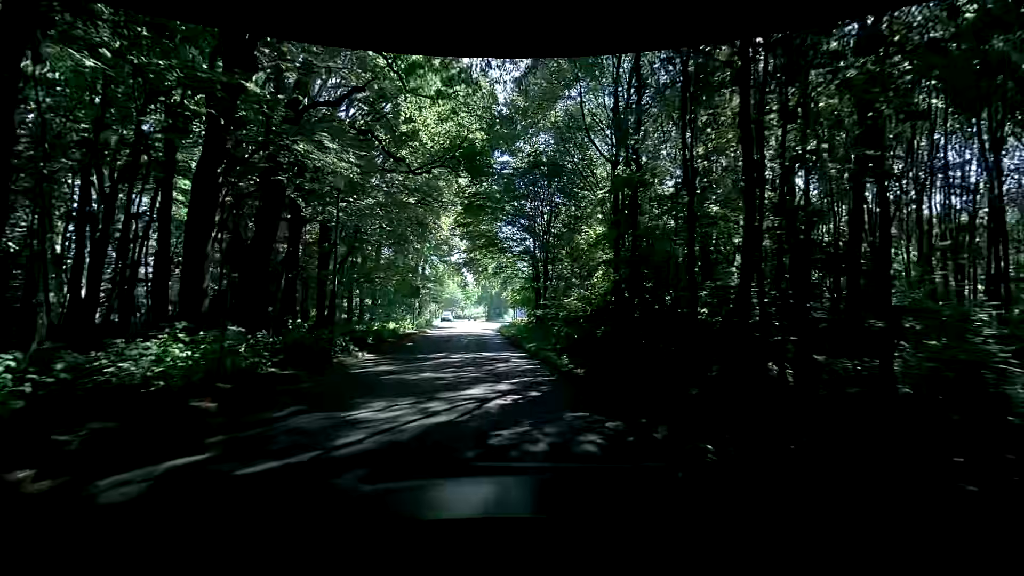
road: residential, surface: asphalt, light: Day
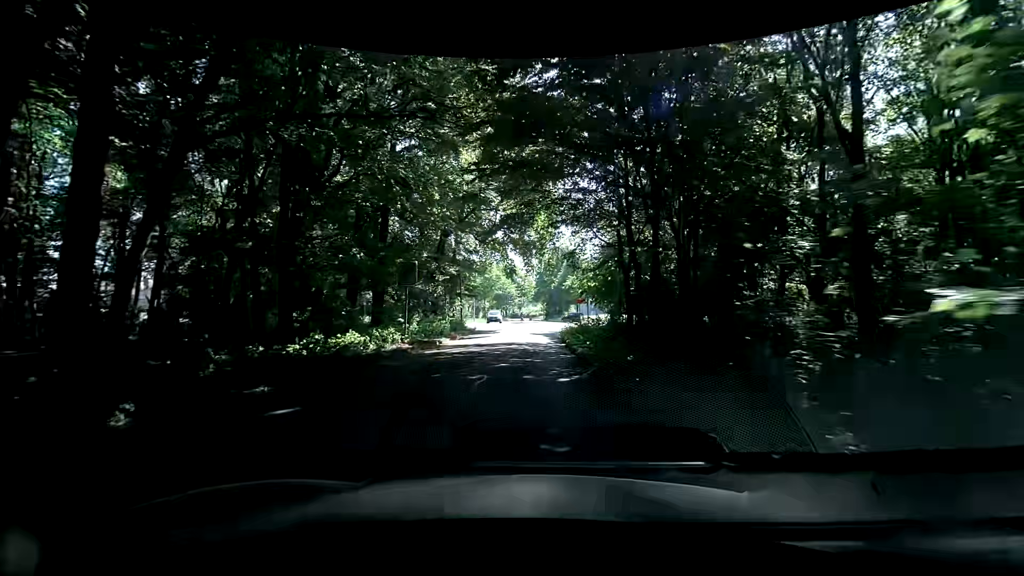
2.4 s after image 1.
(-1.0, +16.1) m; -4°
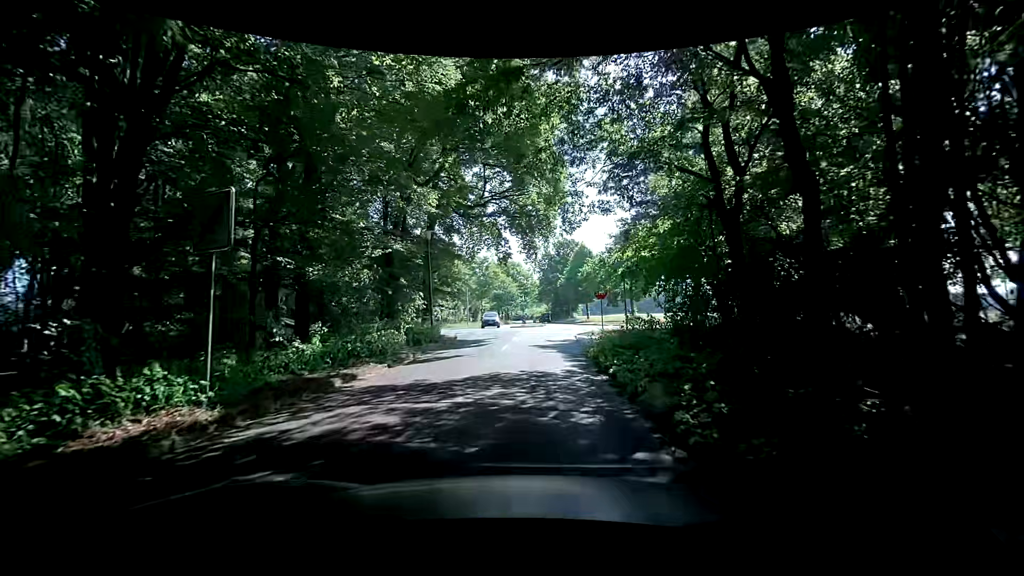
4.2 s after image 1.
(-0.2, +11.5) m; -3°
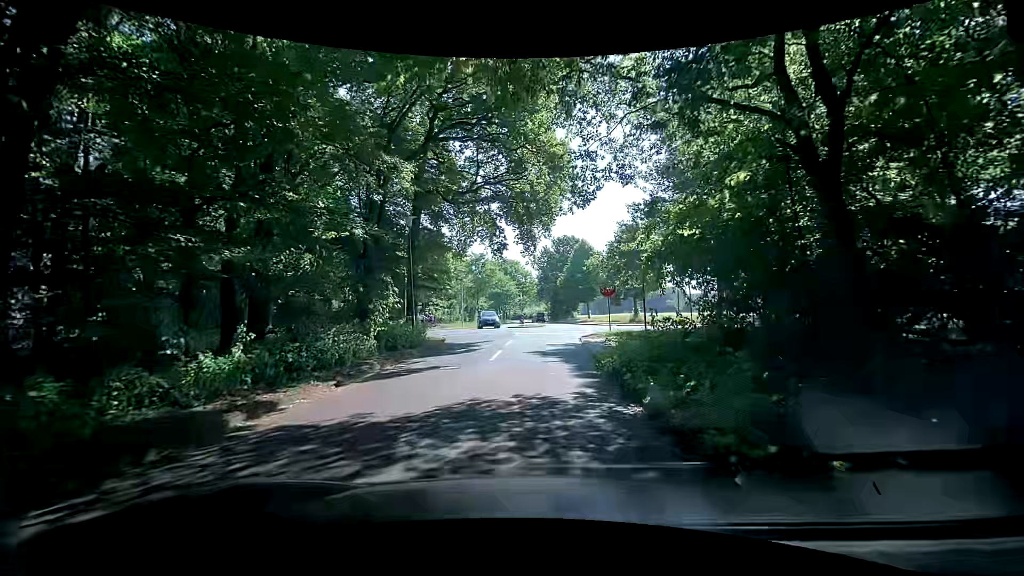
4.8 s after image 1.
(-0.1, +3.5) m; 0°
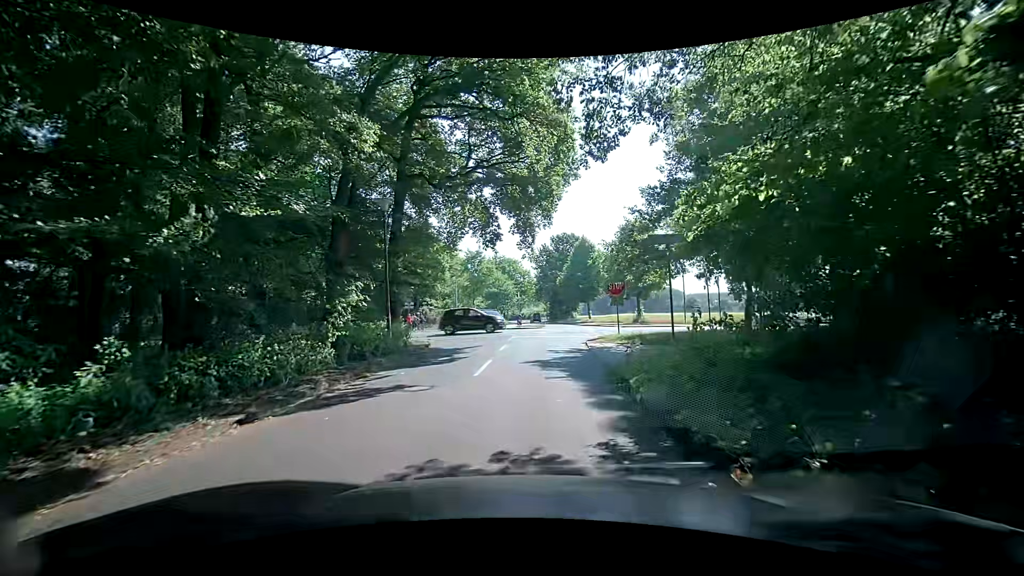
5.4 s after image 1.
(+0.1, +3.2) m; +1°
